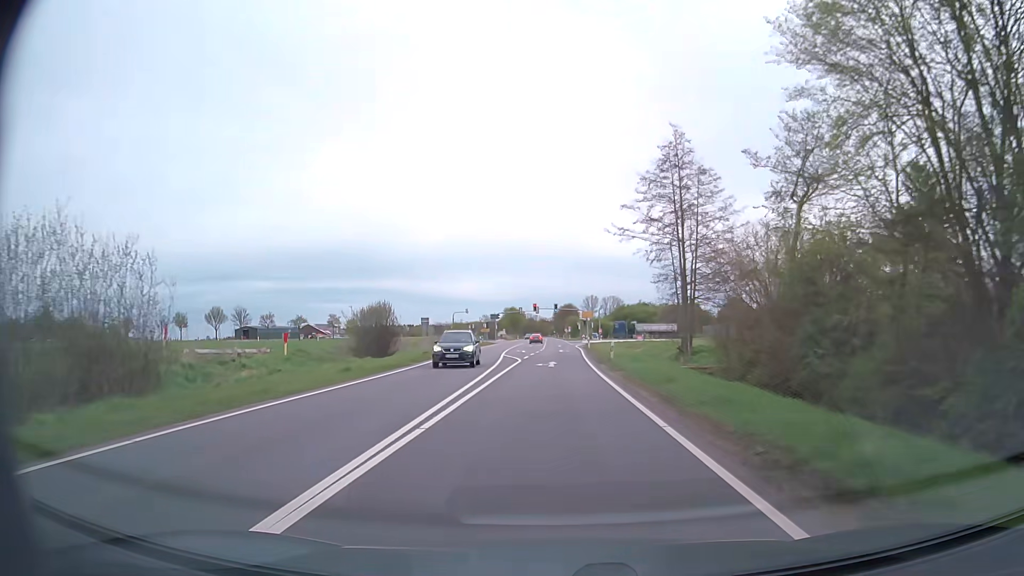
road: secondary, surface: asphalt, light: Day
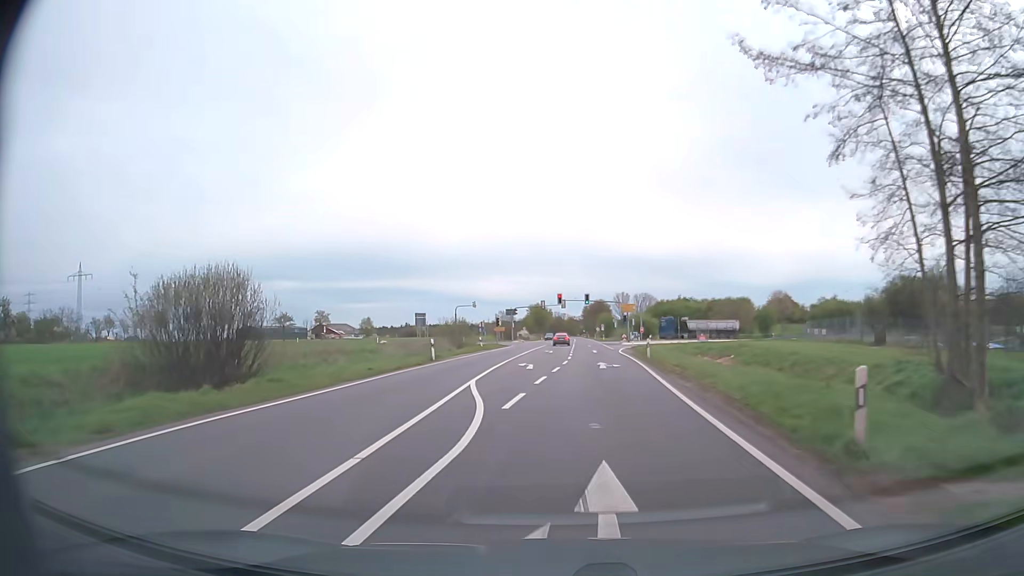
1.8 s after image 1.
(-0.1, +25.9) m; -2°
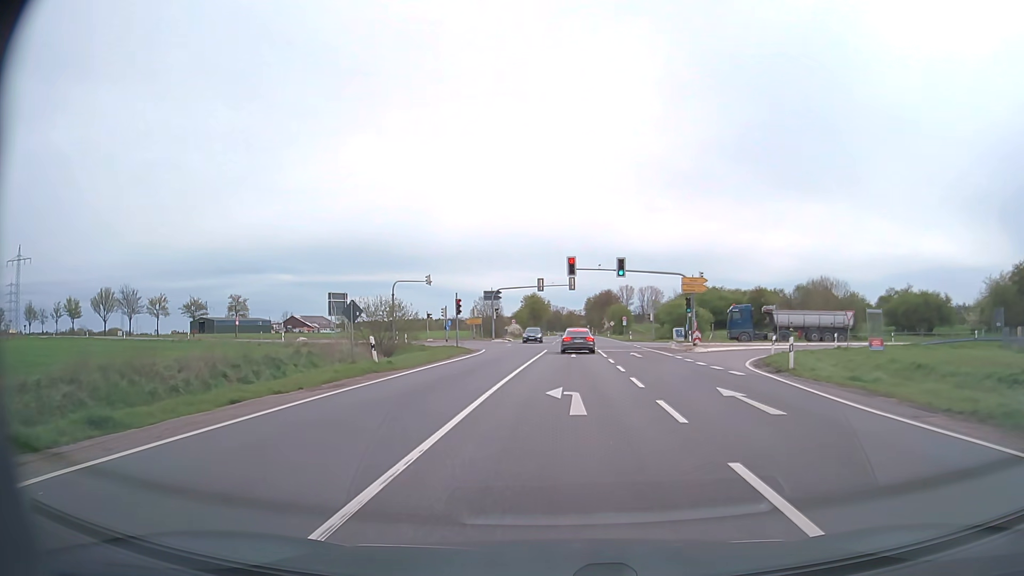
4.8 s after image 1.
(-0.9, +37.8) m; 0°
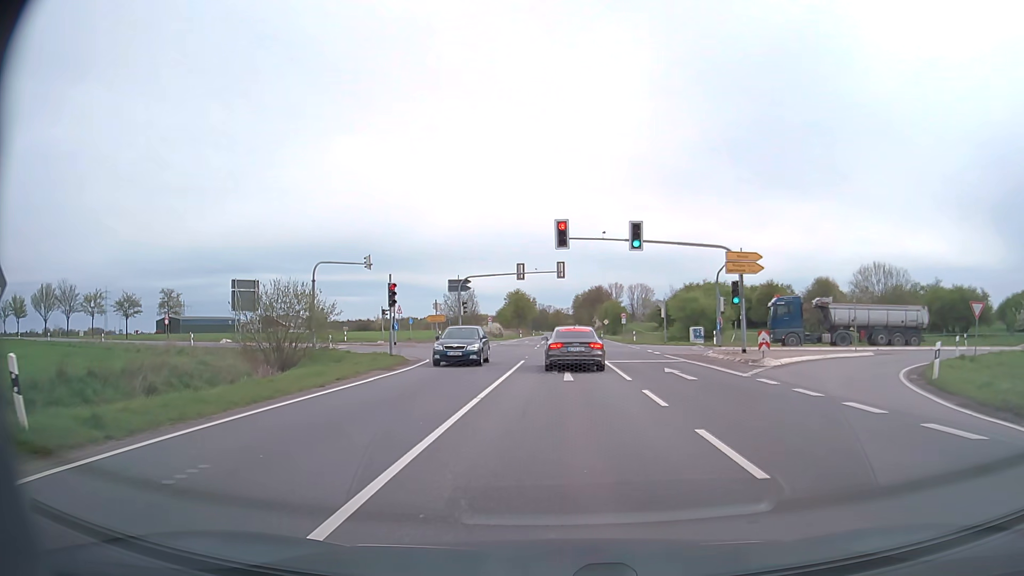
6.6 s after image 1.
(+0.2, +15.4) m; +2°
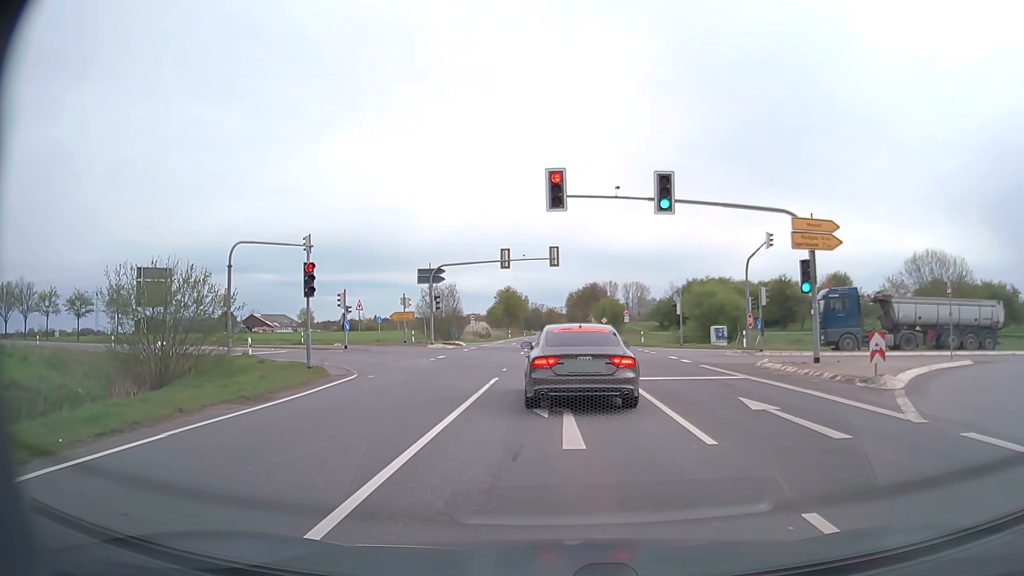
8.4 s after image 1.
(0.0, +9.7) m; 0°
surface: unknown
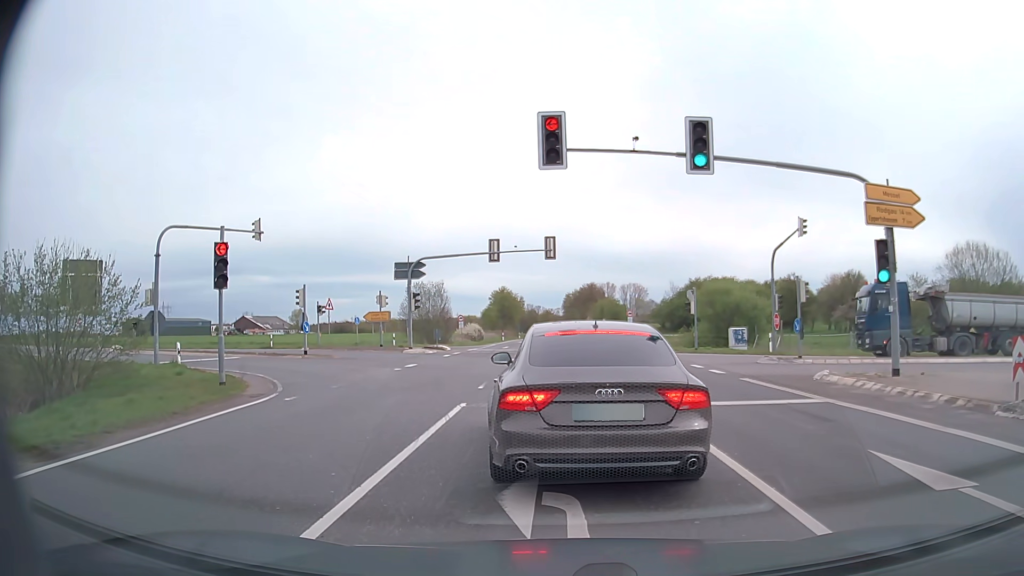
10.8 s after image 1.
(0.0, +5.6) m; +1°
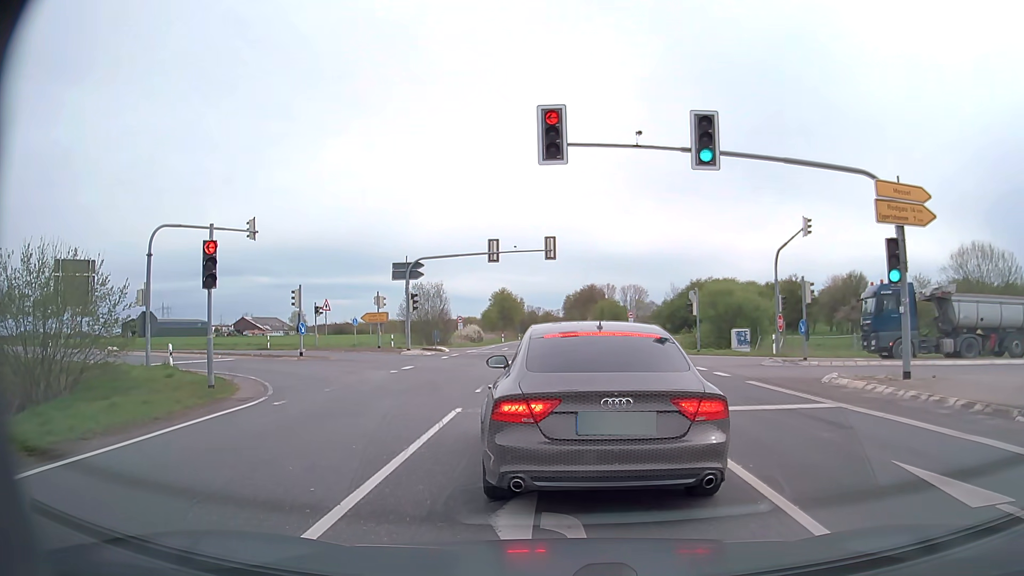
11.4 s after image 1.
(0.0, +0.6) m; 0°
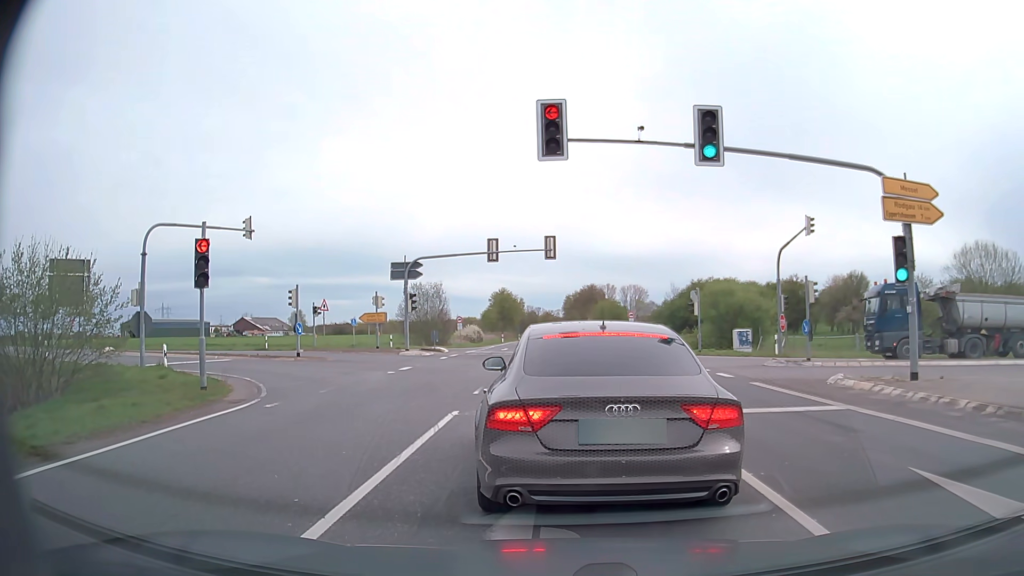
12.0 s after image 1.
(0.0, +0.4) m; 0°
(0, +10) (0, +20) (-4, +29) (-11, +36) (-20, +40) (-30, +43) (-39, +46) (-49, +49) (-58, +53) (-68, +56) m
